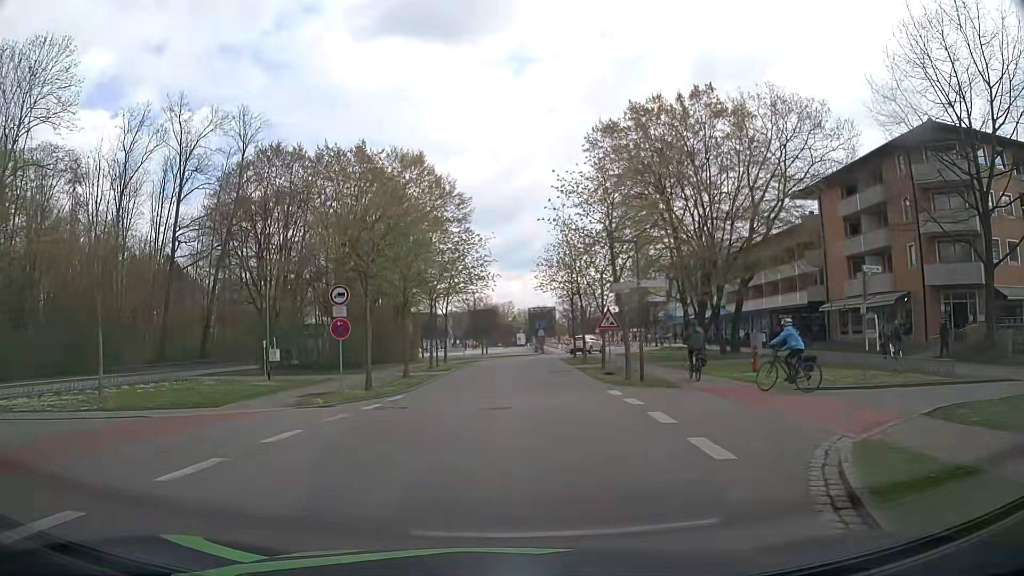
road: residential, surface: asphalt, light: Day
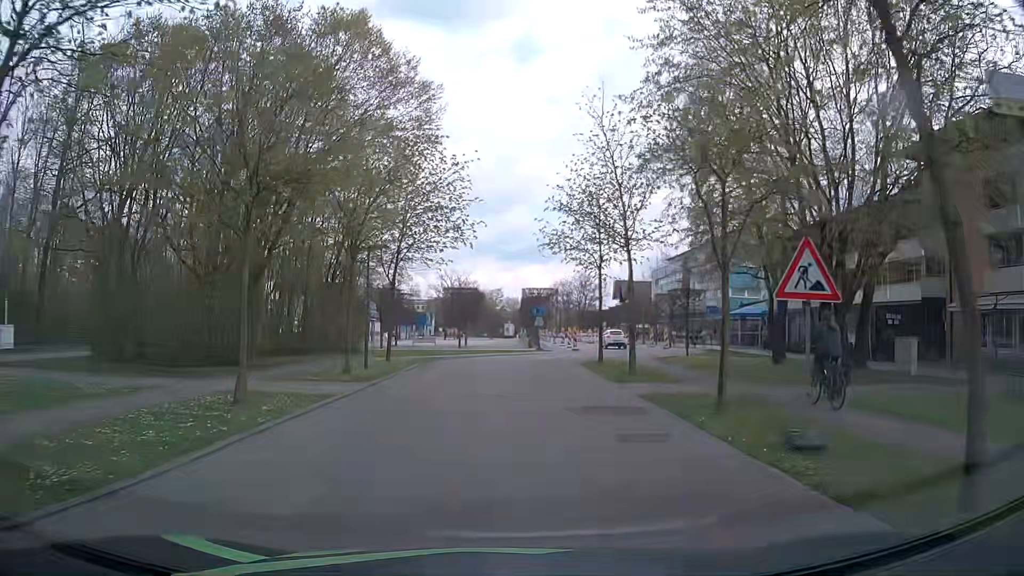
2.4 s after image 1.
(0.0, +17.0) m; +1°
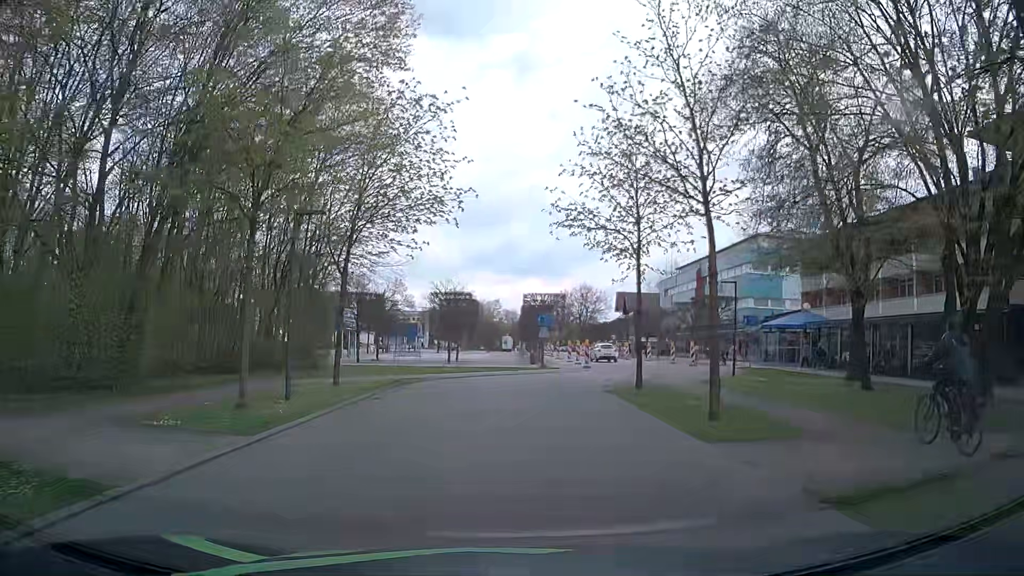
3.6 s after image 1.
(0.0, +8.0) m; 0°
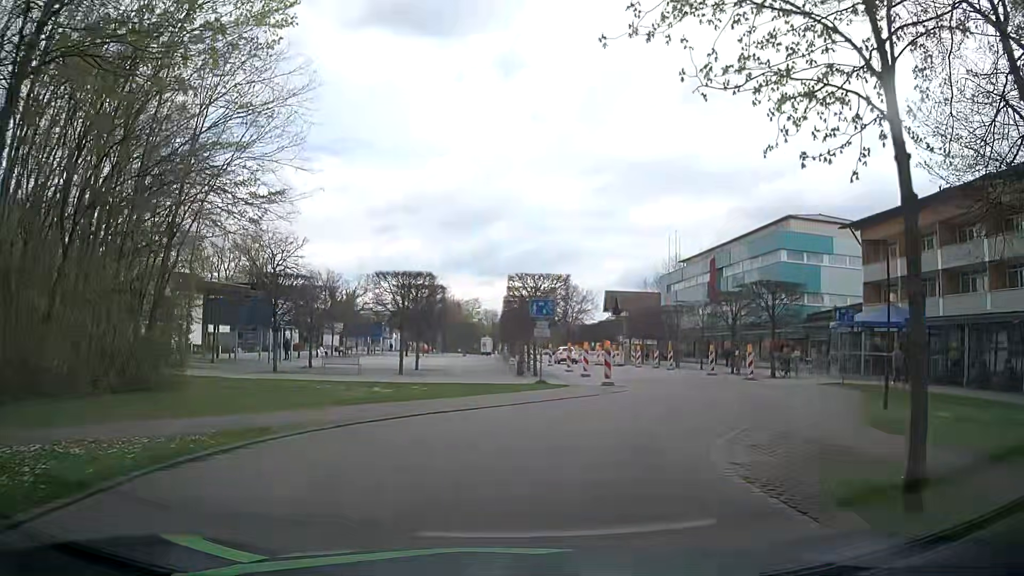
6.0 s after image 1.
(+0.1, +13.7) m; 0°
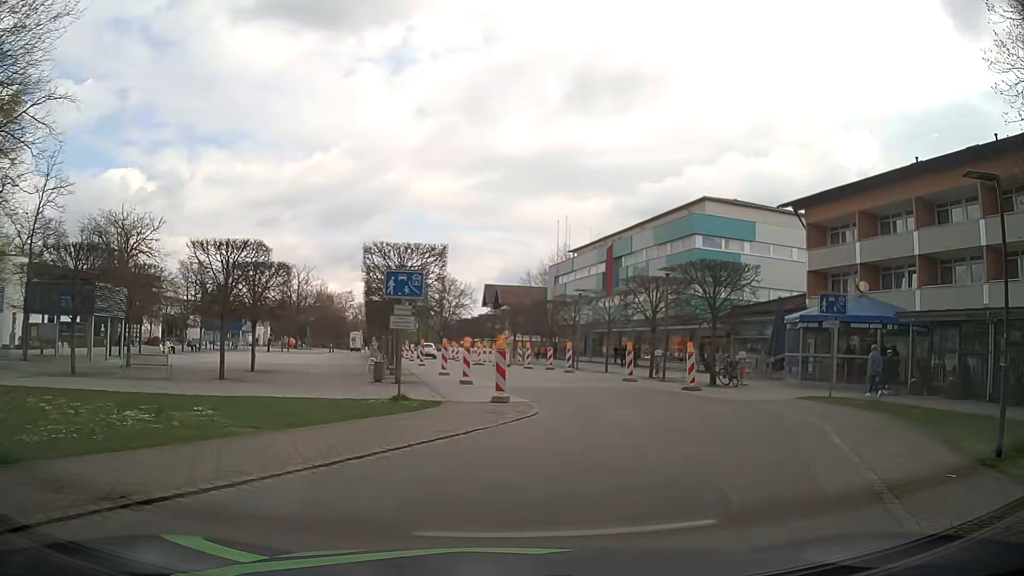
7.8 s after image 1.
(+0.7, +8.2) m; +10°
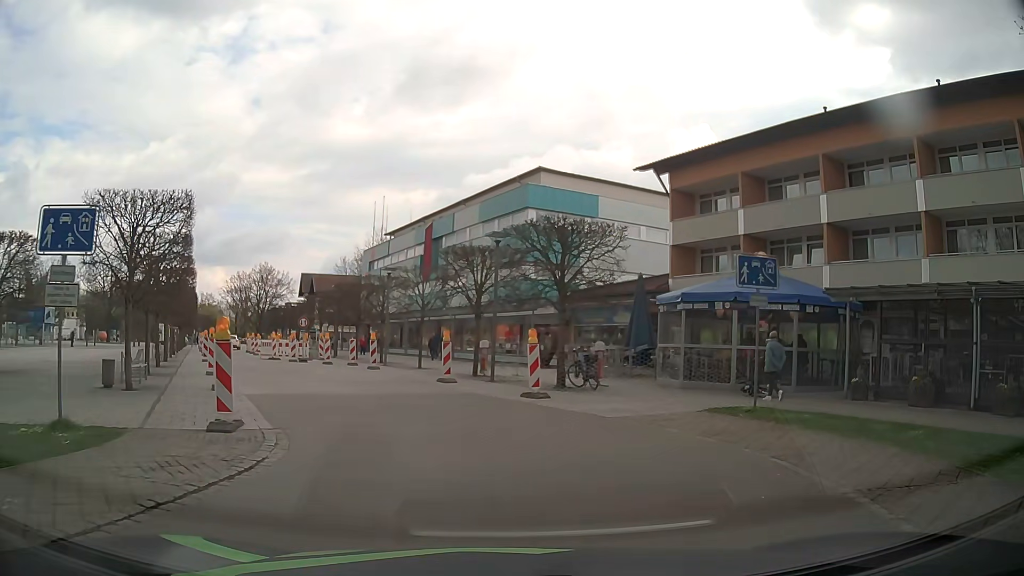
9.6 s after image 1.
(+1.1, +6.9) m; +15°
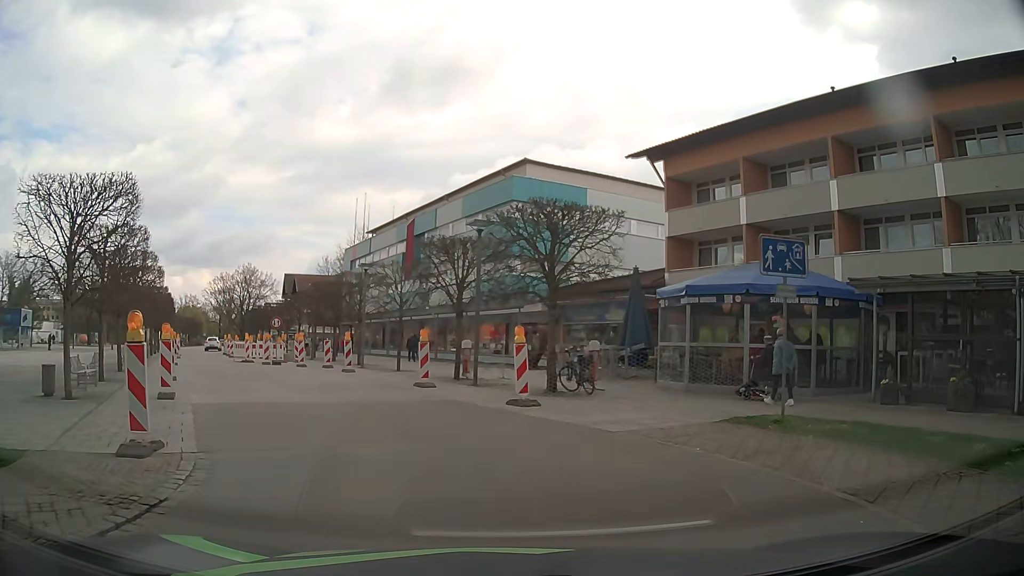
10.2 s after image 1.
(+0.1, +2.1) m; +3°
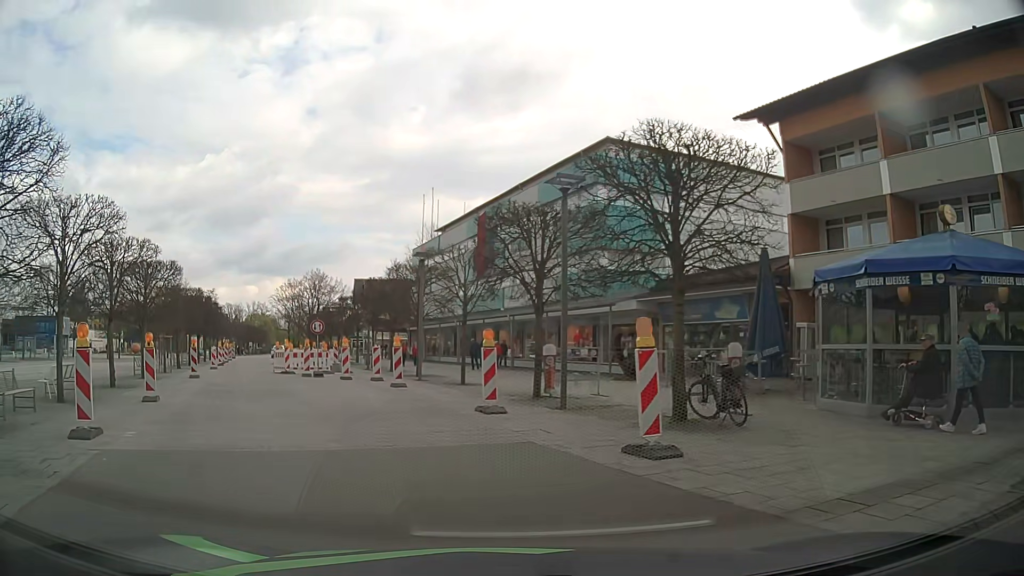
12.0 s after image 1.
(-0.1, +5.9) m; -5°
